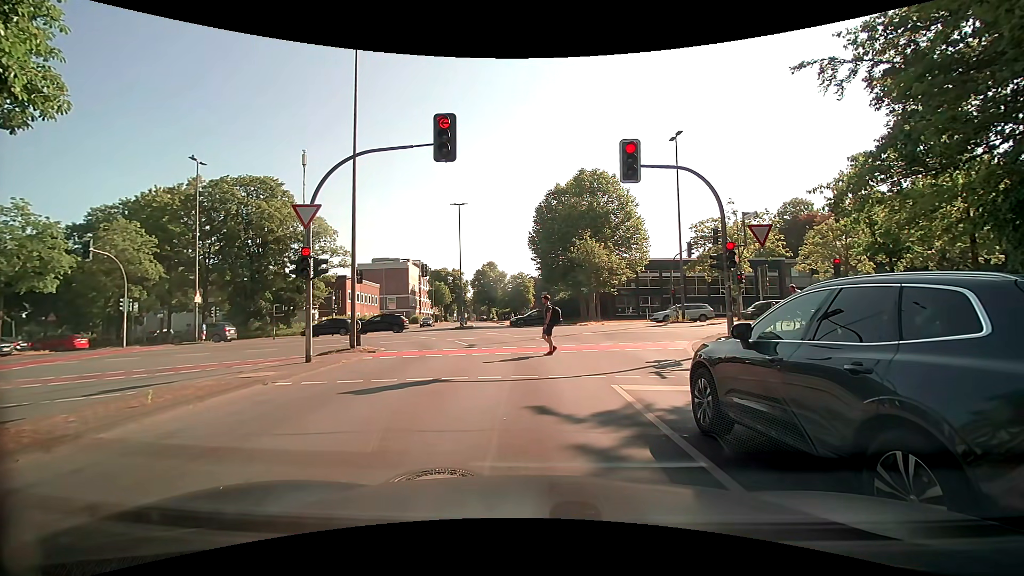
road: tertiary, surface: asphalt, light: Day
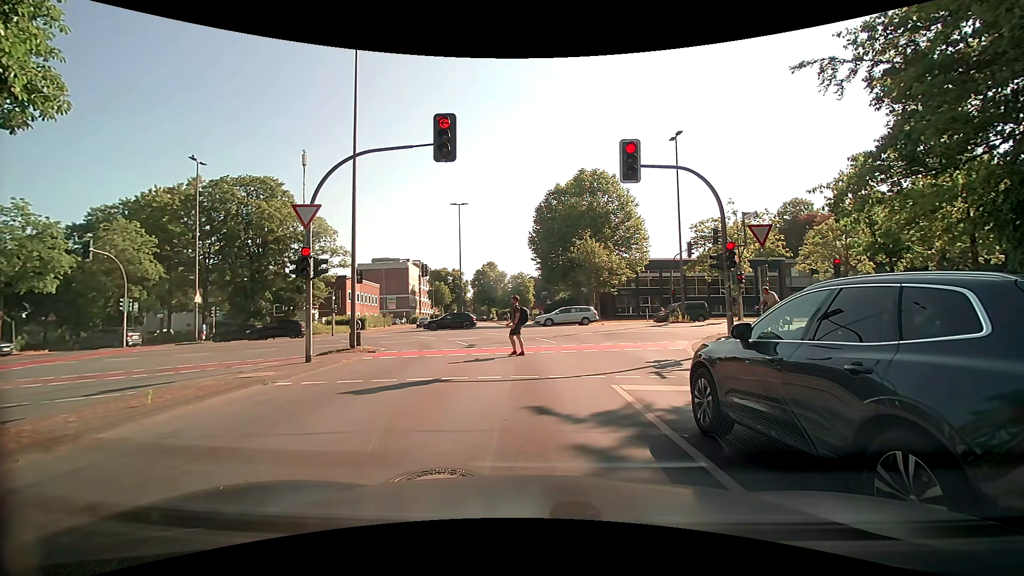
(0.0, 0.0) m; 0°
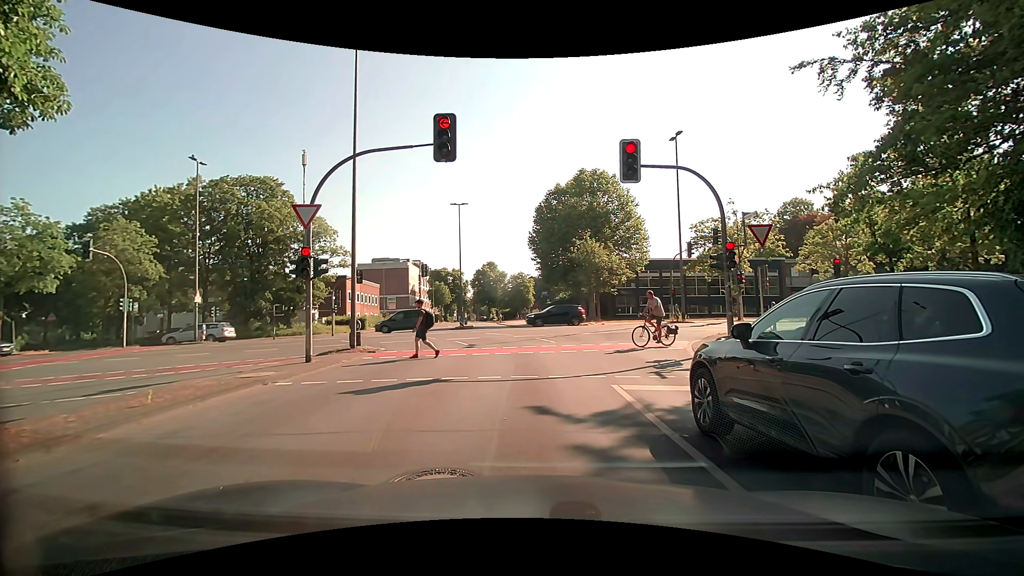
(0.0, 0.0) m; 0°
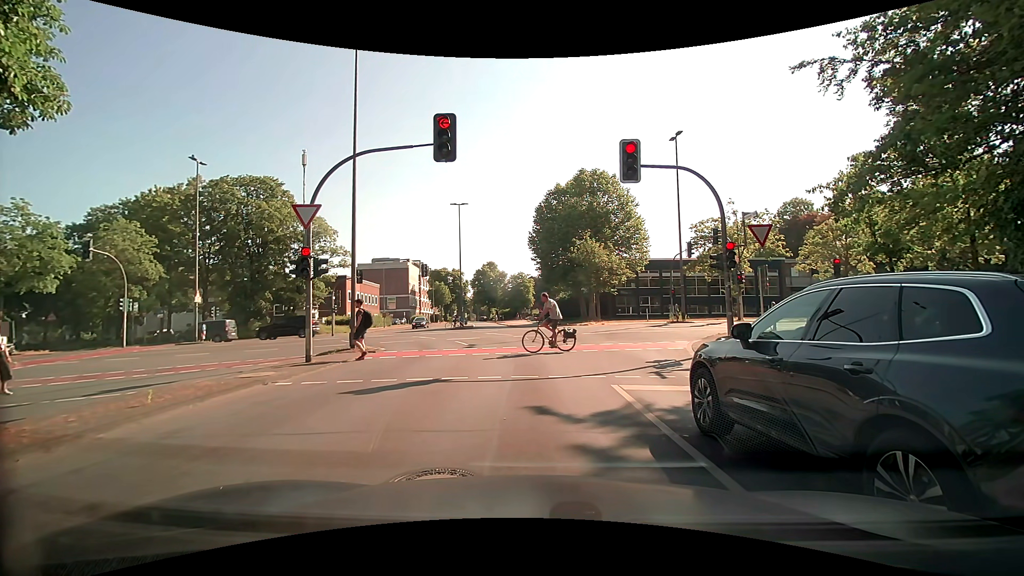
(0.0, 0.0) m; 0°
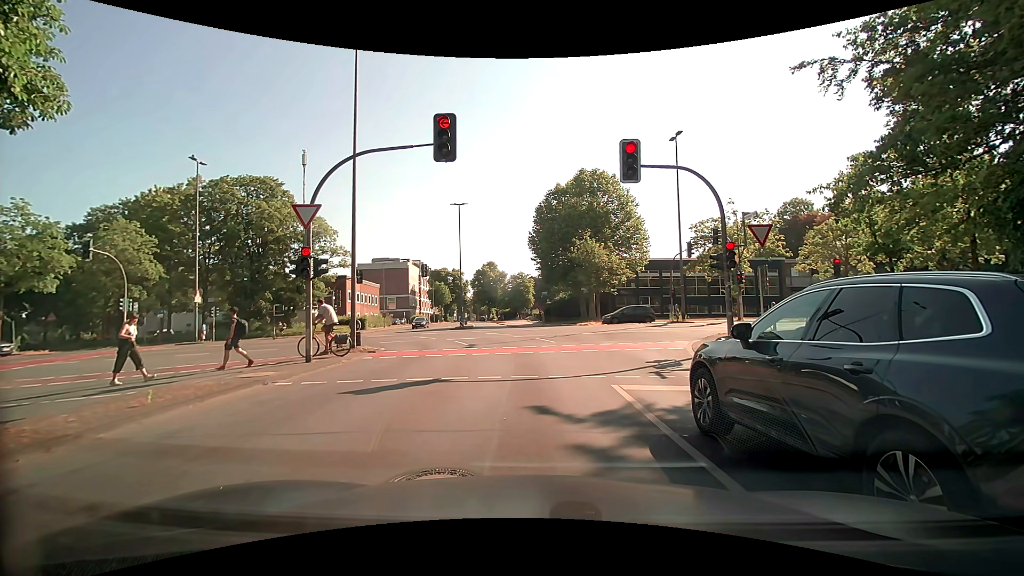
(0.0, 0.0) m; 0°
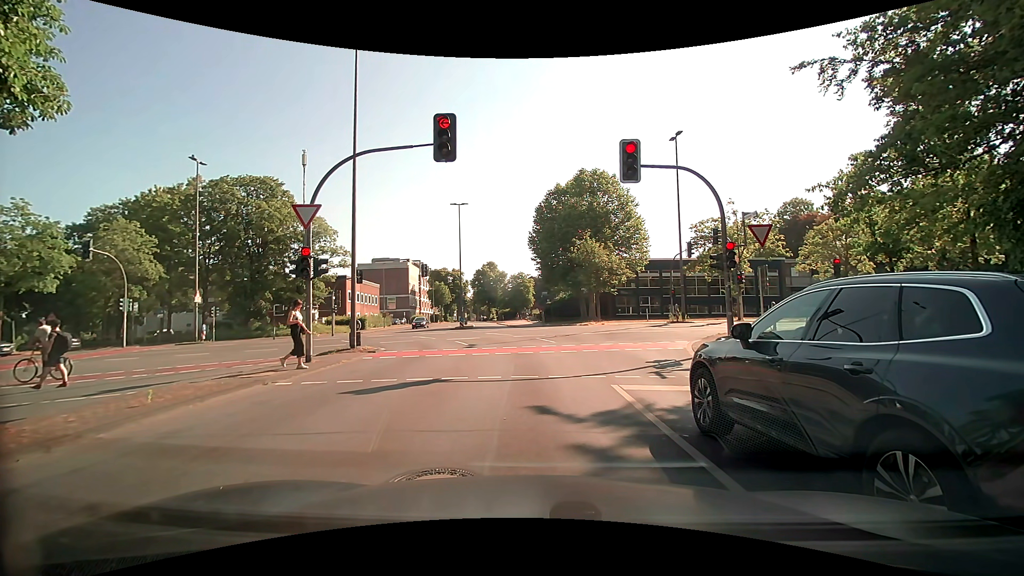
(0.0, 0.0) m; 0°
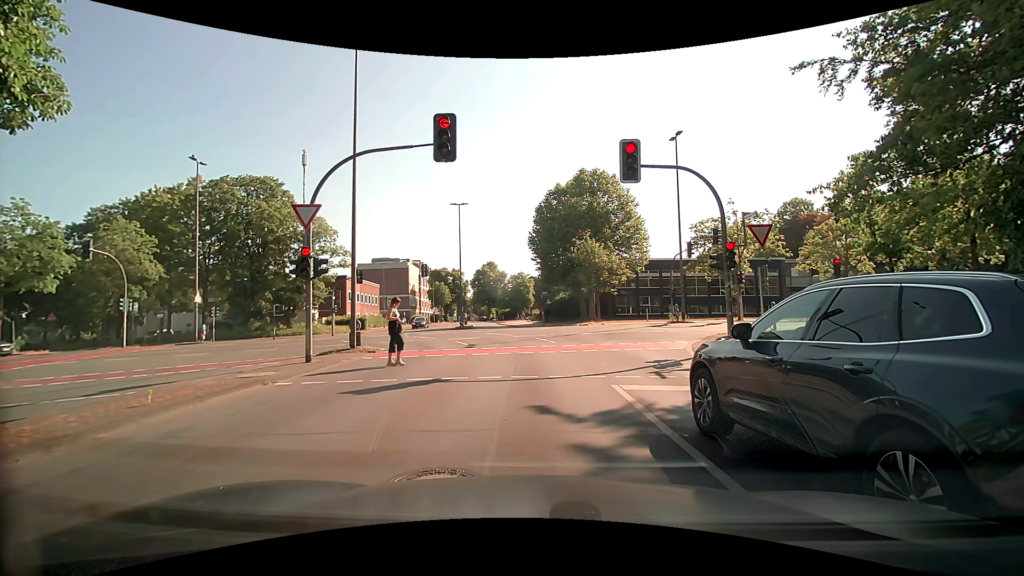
(0.0, 0.0) m; 0°
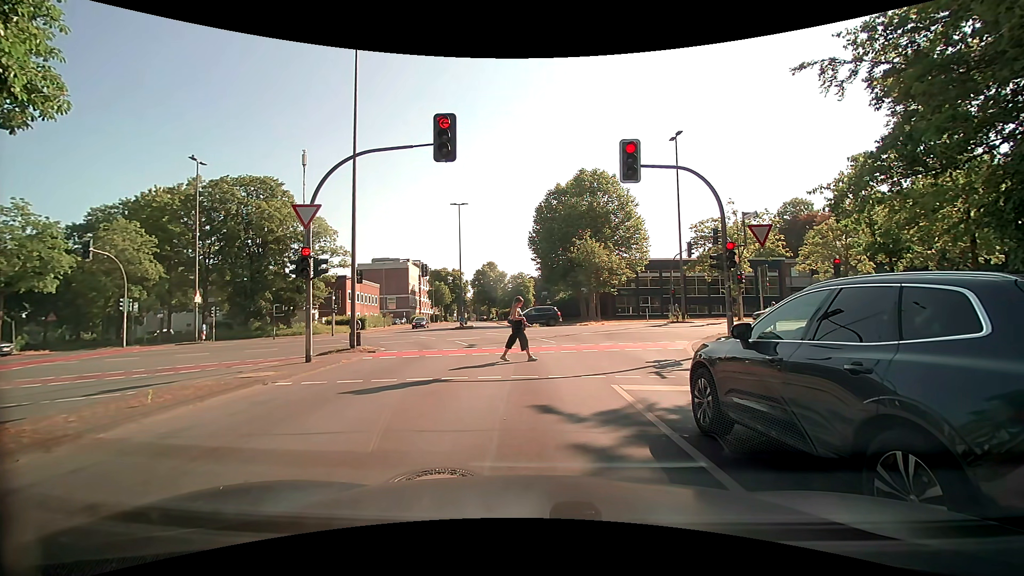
(0.0, 0.0) m; 0°
(0, +10) (-1, +20) (-5, +29) (-12, +36) (-21, +40) (-31, +40) (-41, +39) (-51, +38) (-60, +37) (-70, +35) m
